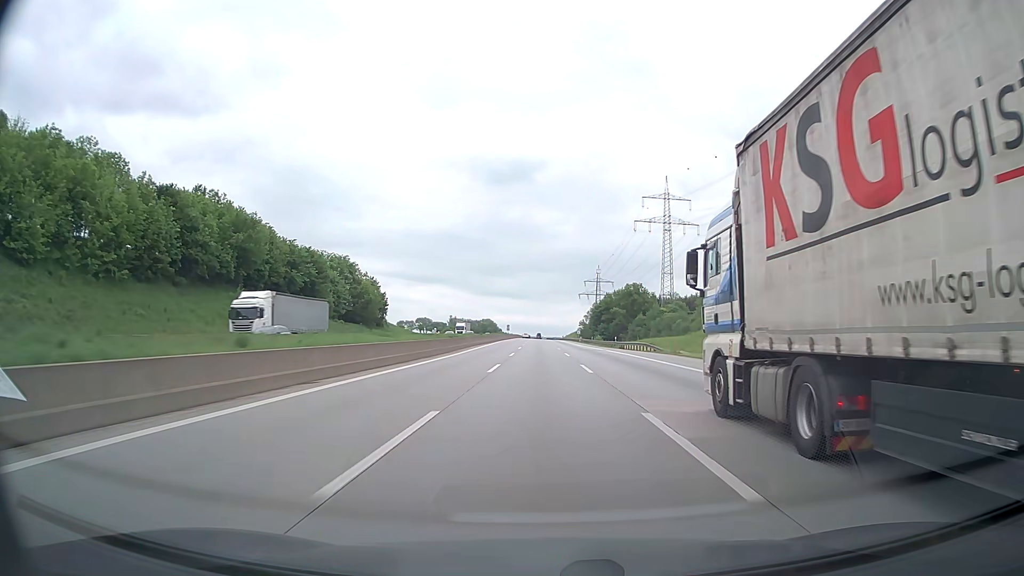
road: motorway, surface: asphalt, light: Day
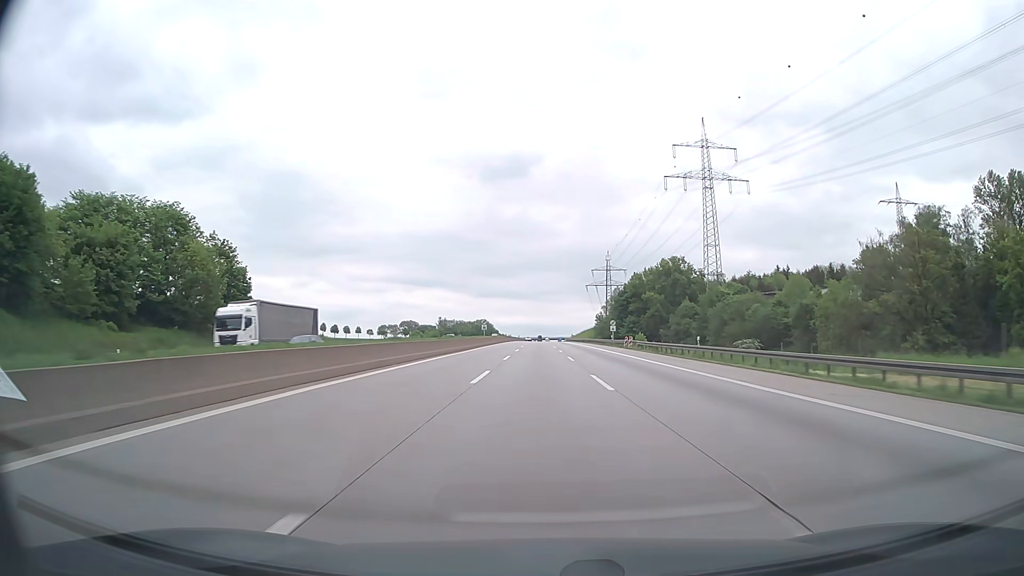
(-0.5, +79.1) m; 0°
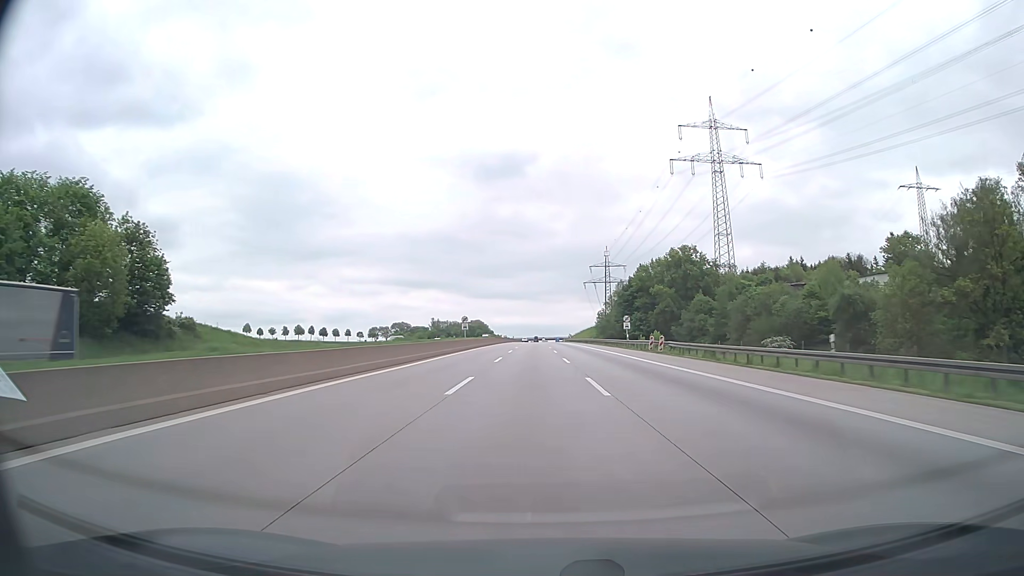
(0.0, +19.8) m; 0°
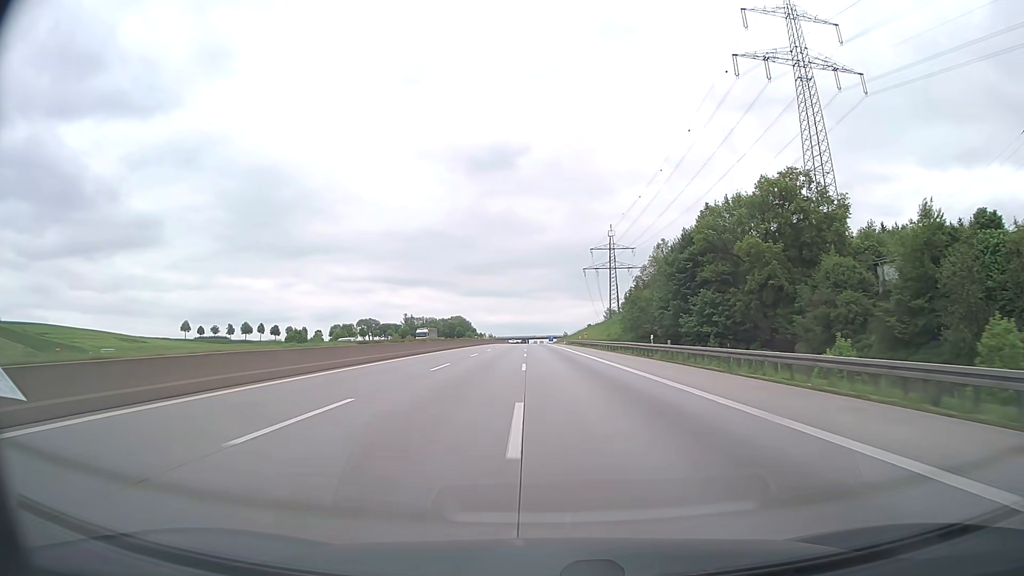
(+0.8, +79.1) m; +1°
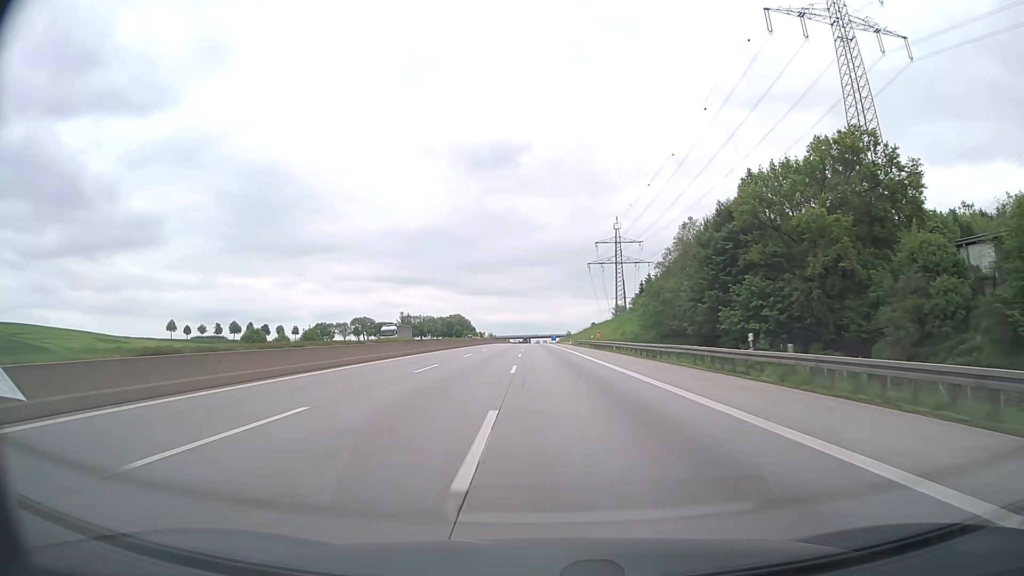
(0.0, +19.8) m; 0°
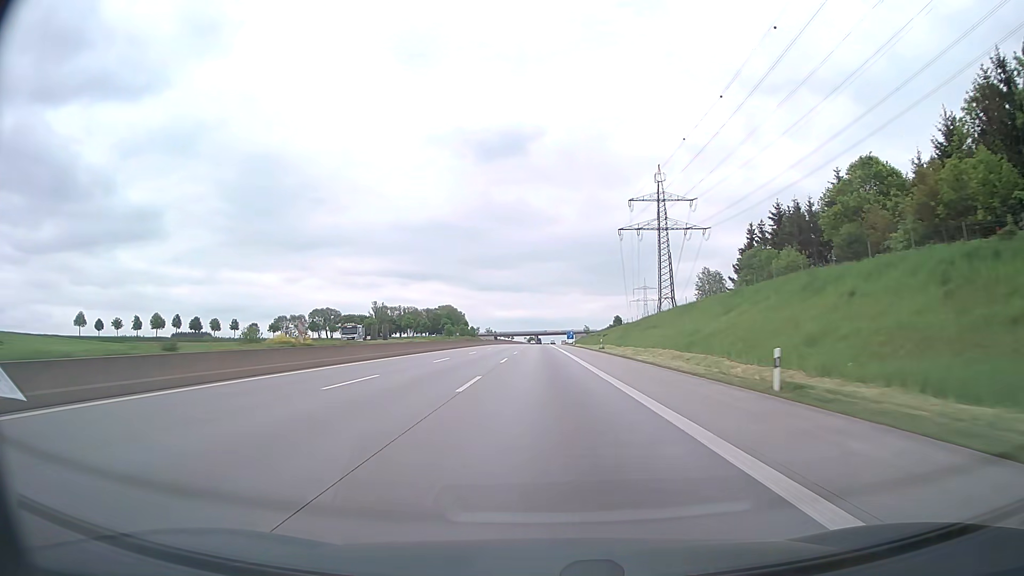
(-0.9, +98.2) m; -1°
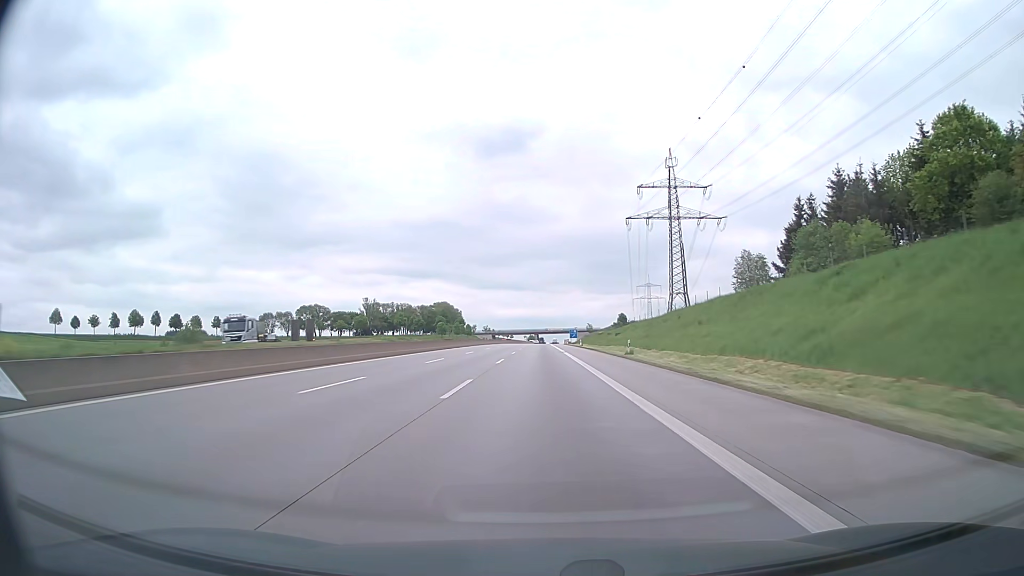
(0.0, +19.7) m; 0°
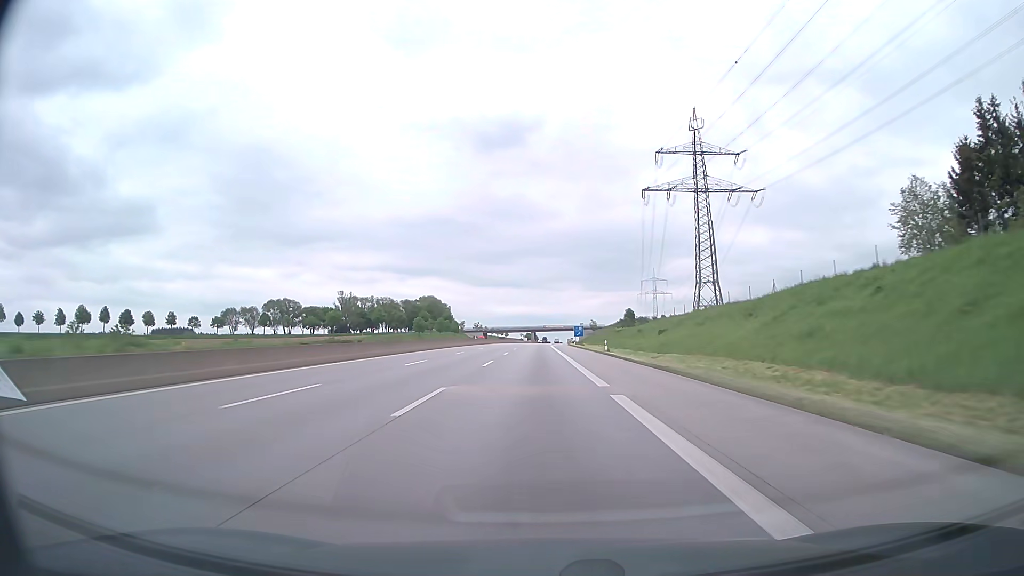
(0.0, +39.4) m; 0°
(0, +10) (0, +20) (0, +30) (0, +40) (0, +50) (0, +60) (0, +70) (0, +80) (0, +90) (0, +100) m
